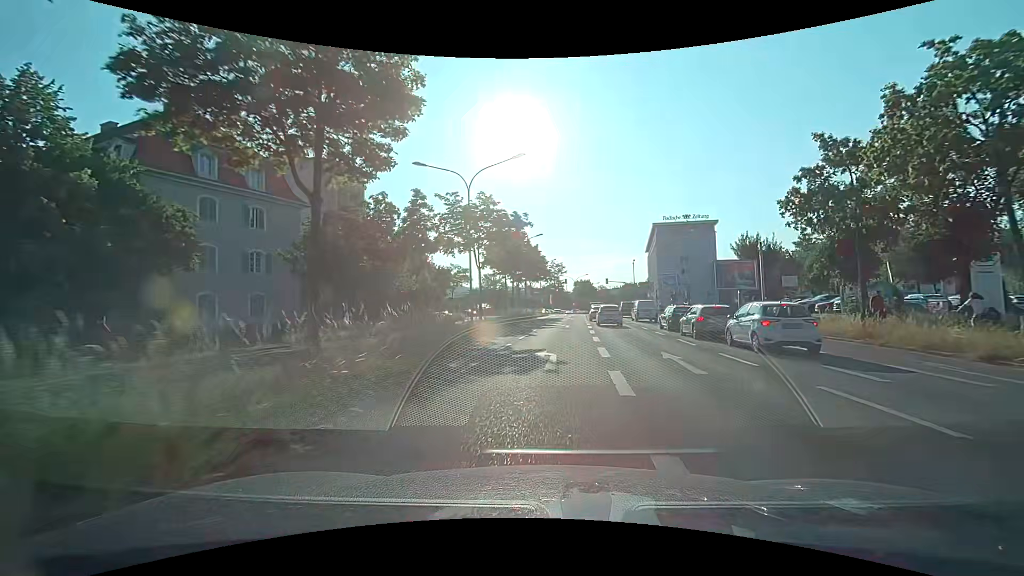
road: primary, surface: asphalt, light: Day
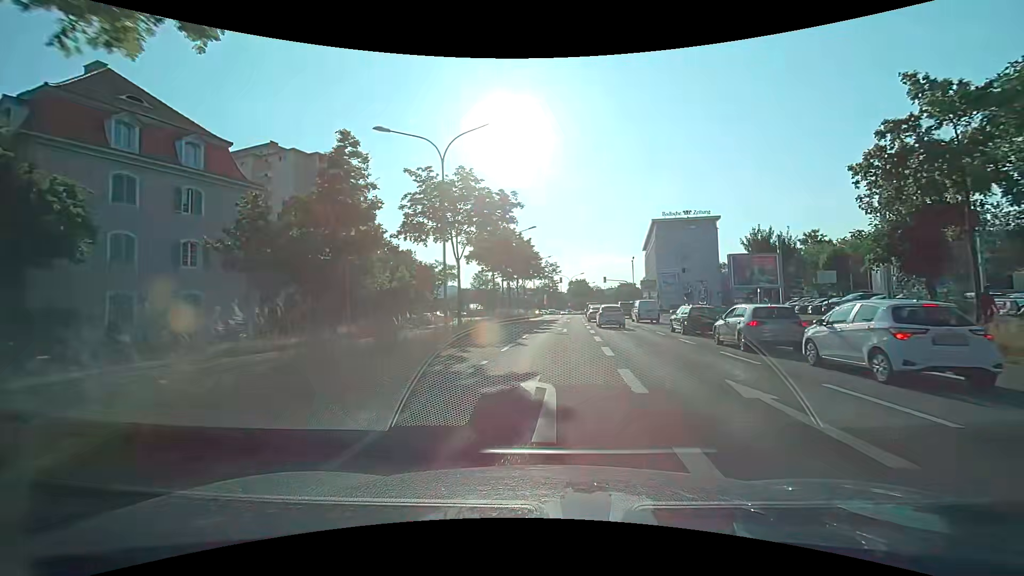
(+0.1, +5.7) m; +2°
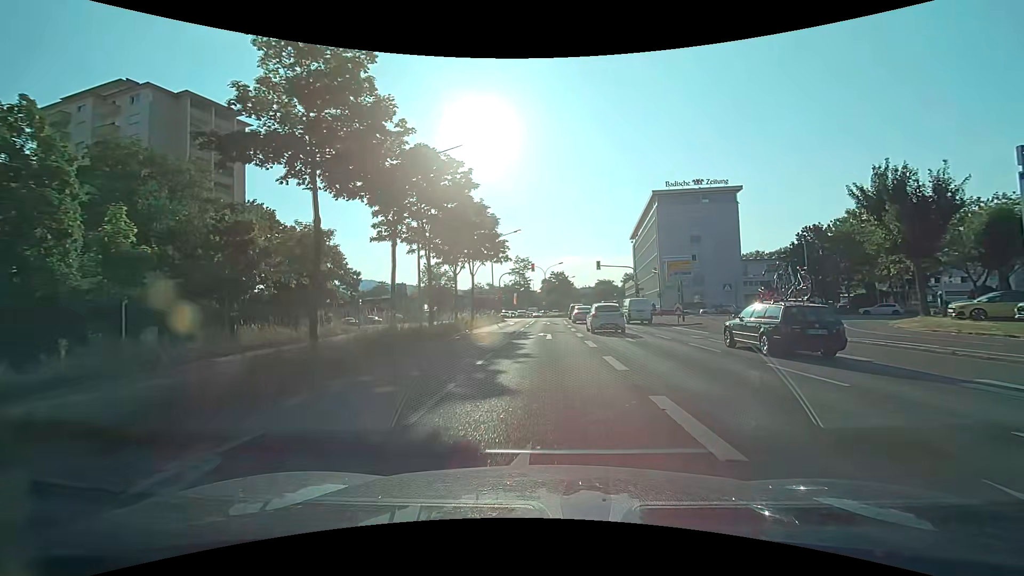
(+0.5, +27.5) m; +2°
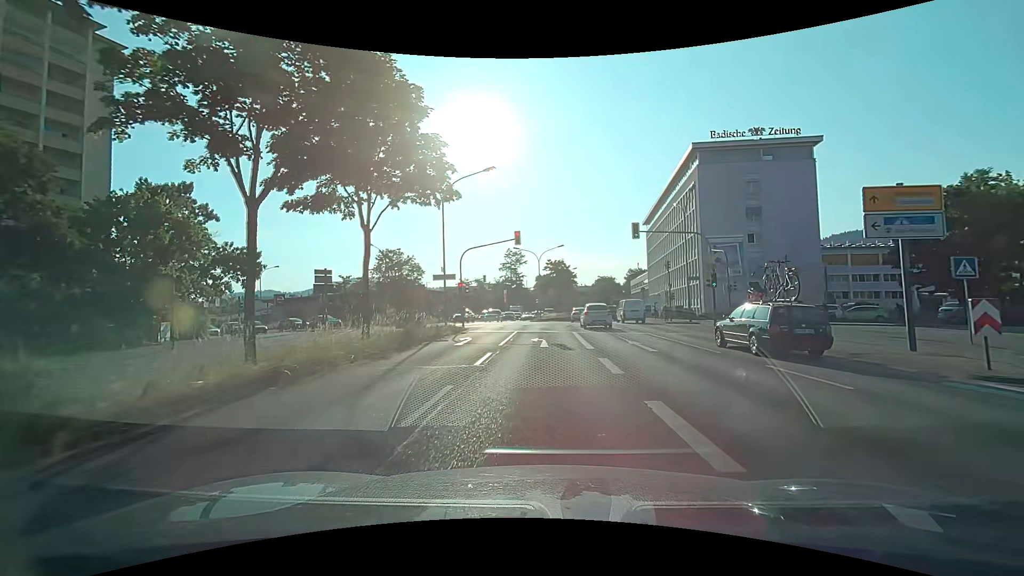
(+0.1, +24.1) m; +1°
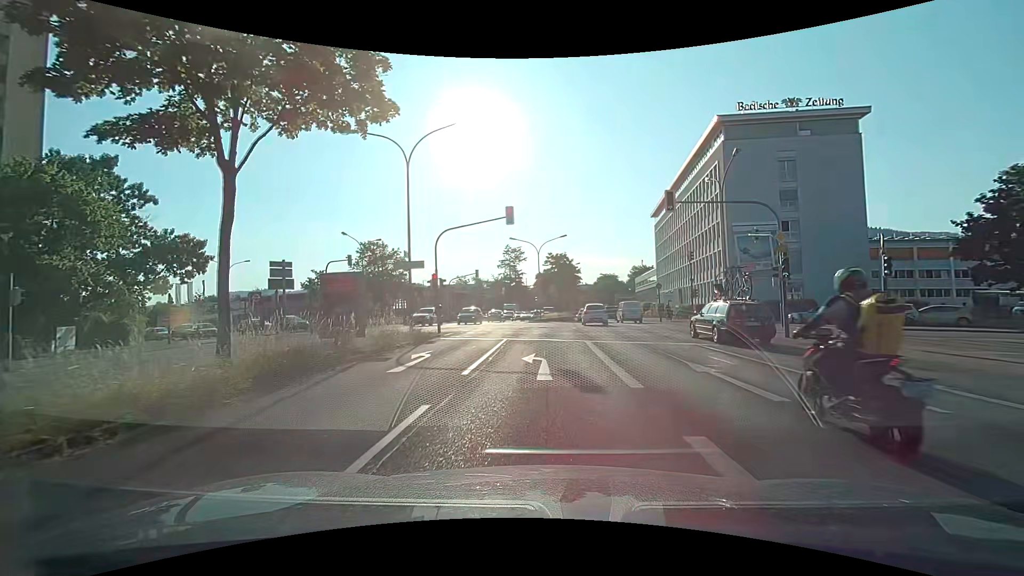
(0.0, +7.8) m; +1°
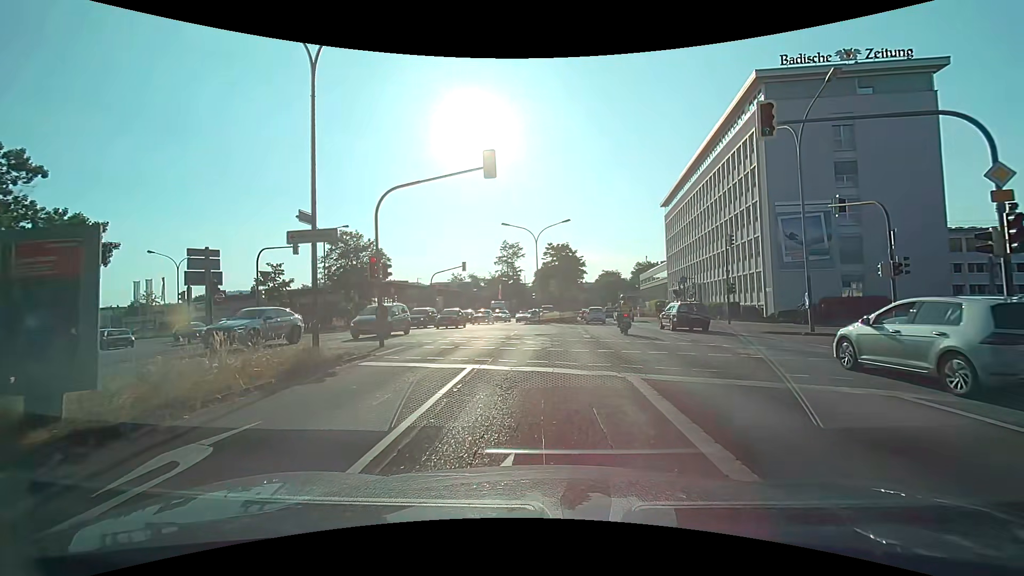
(-0.1, +9.0) m; 0°
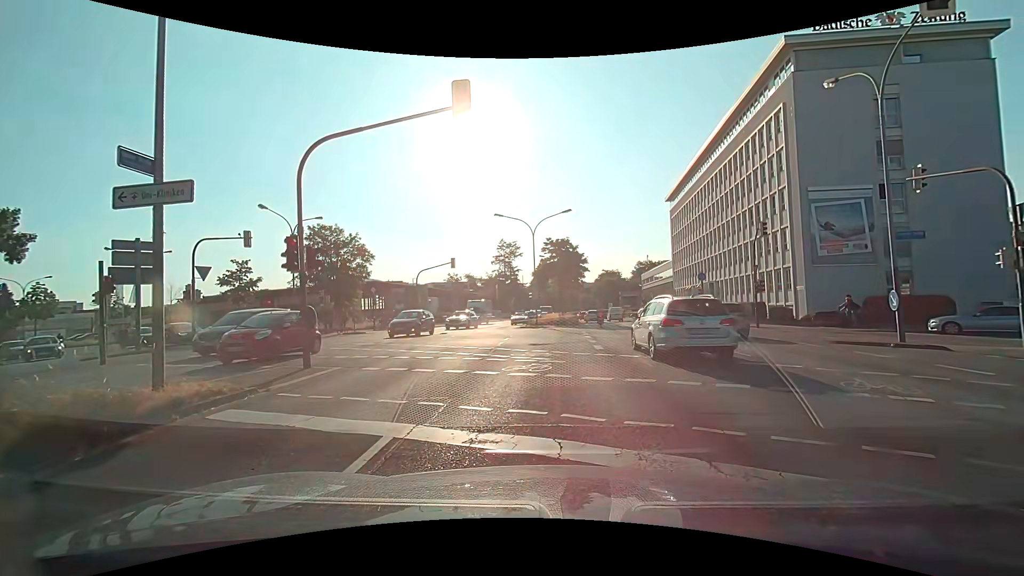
(0.0, +5.0) m; +1°
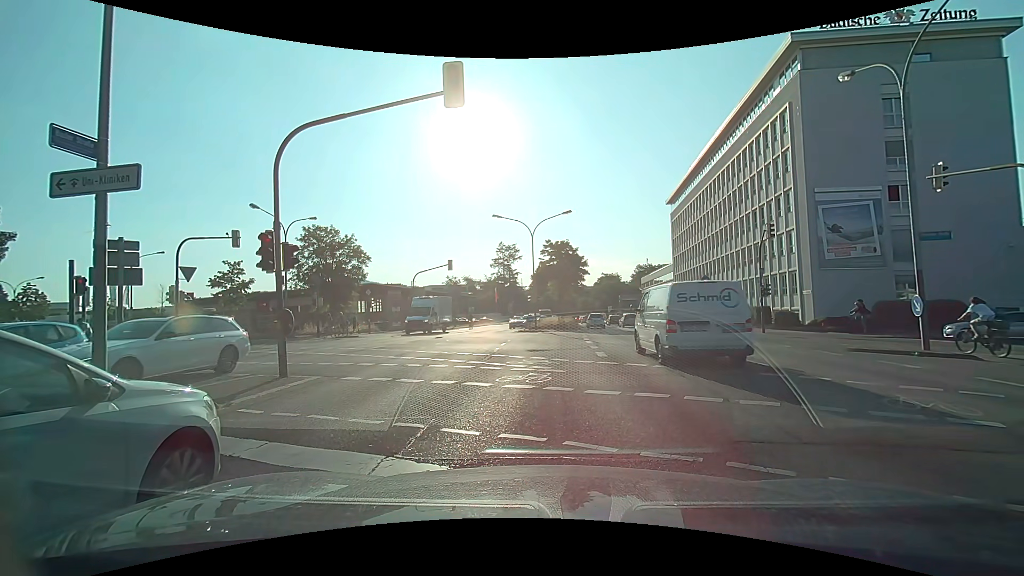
(0.0, +1.0) m; 0°
(0, +10) (0, +20) (-1, +30) (-7, +38) (-16, +43) (-24, +48) (-33, +53) (-42, +57) (-52, +61) (-61, +64) m
